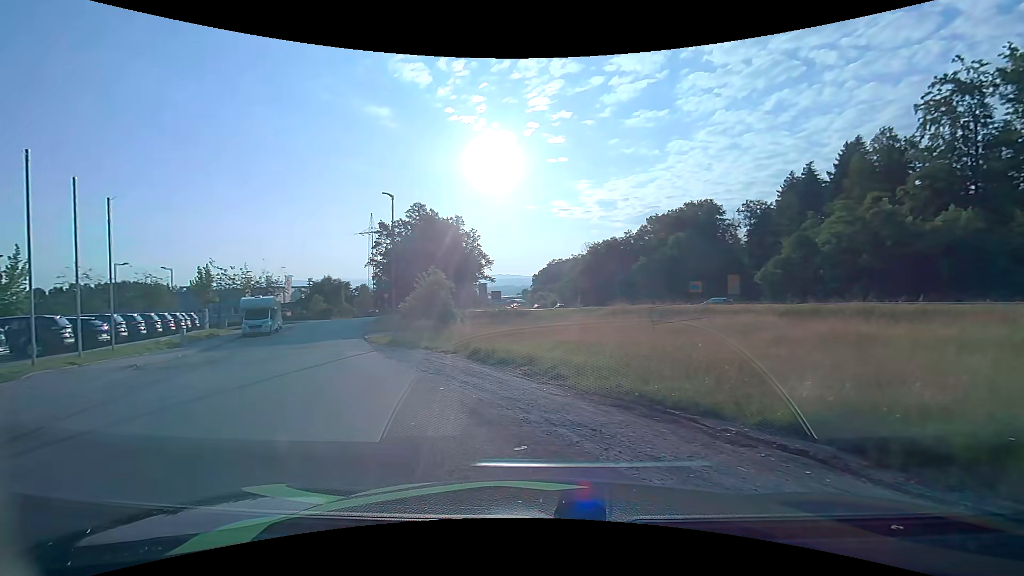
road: residential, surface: asphalt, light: Day
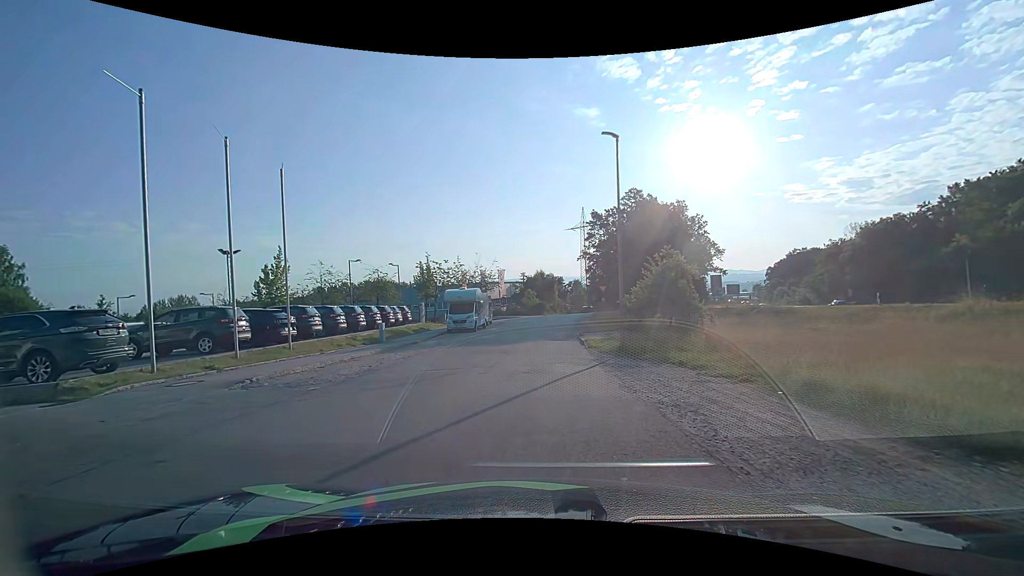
(-2.3, +8.6) m; -24°
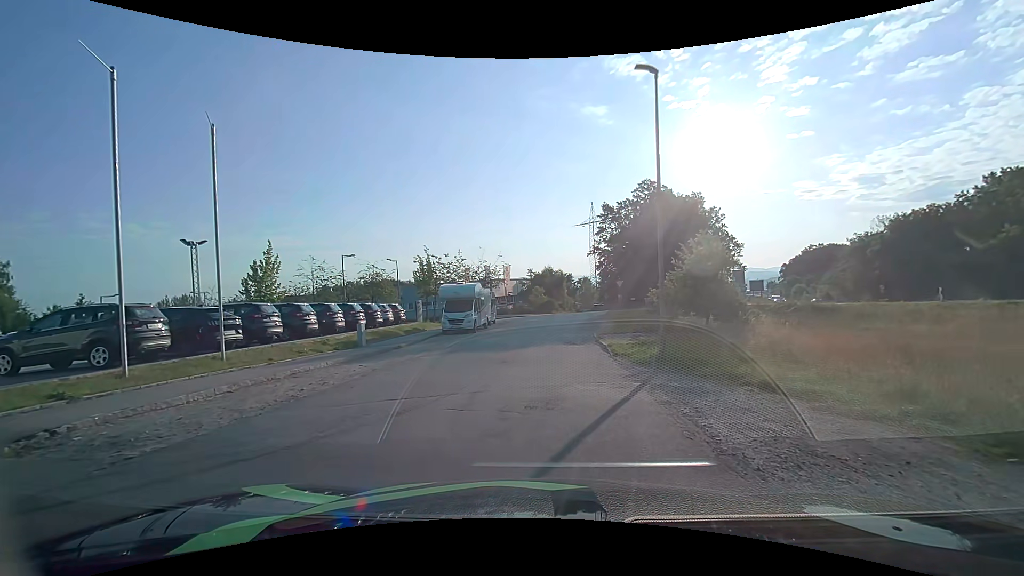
(-0.1, +4.8) m; -1°
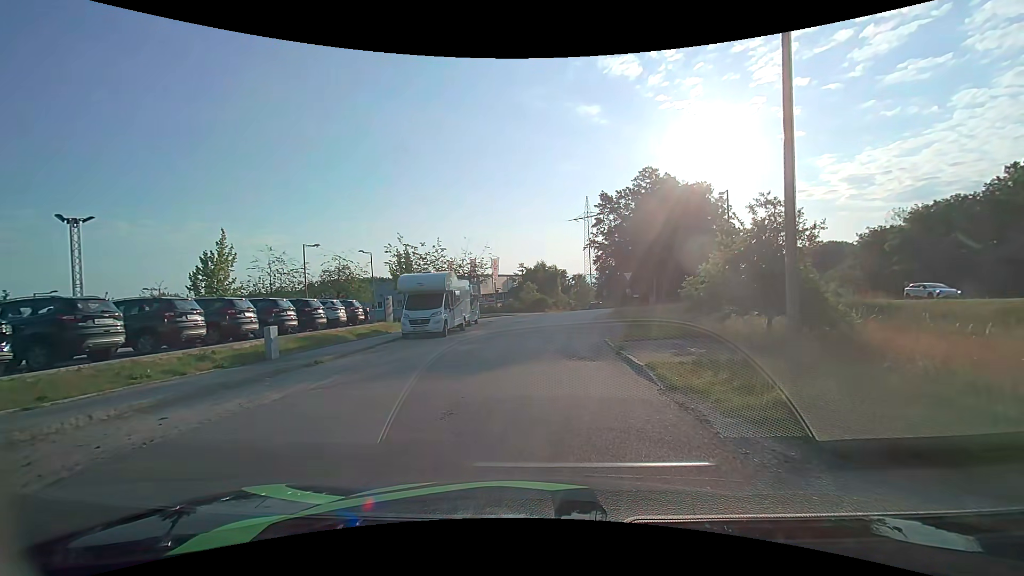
(+0.1, +7.3) m; +2°
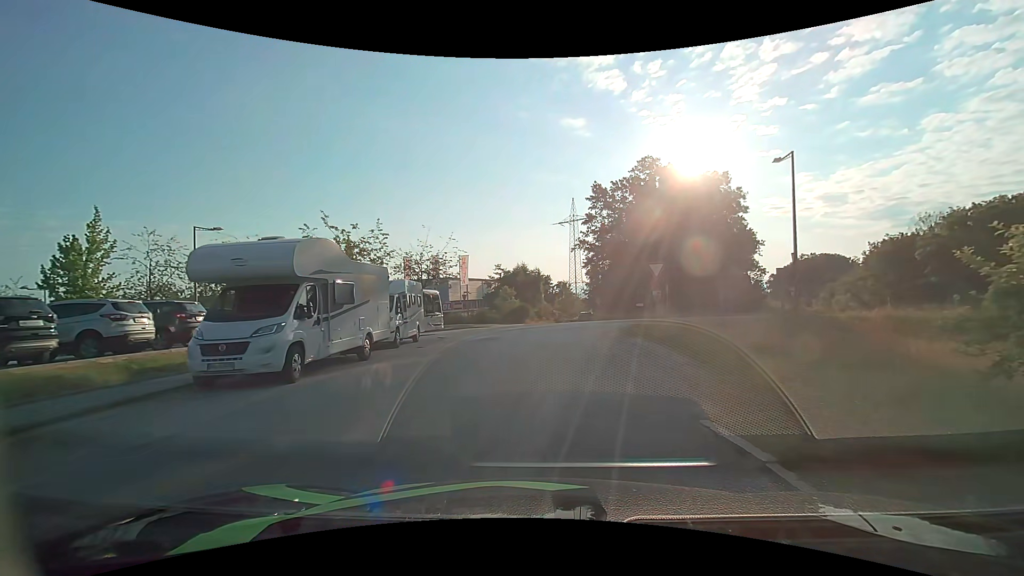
(0.0, +12.9) m; +1°
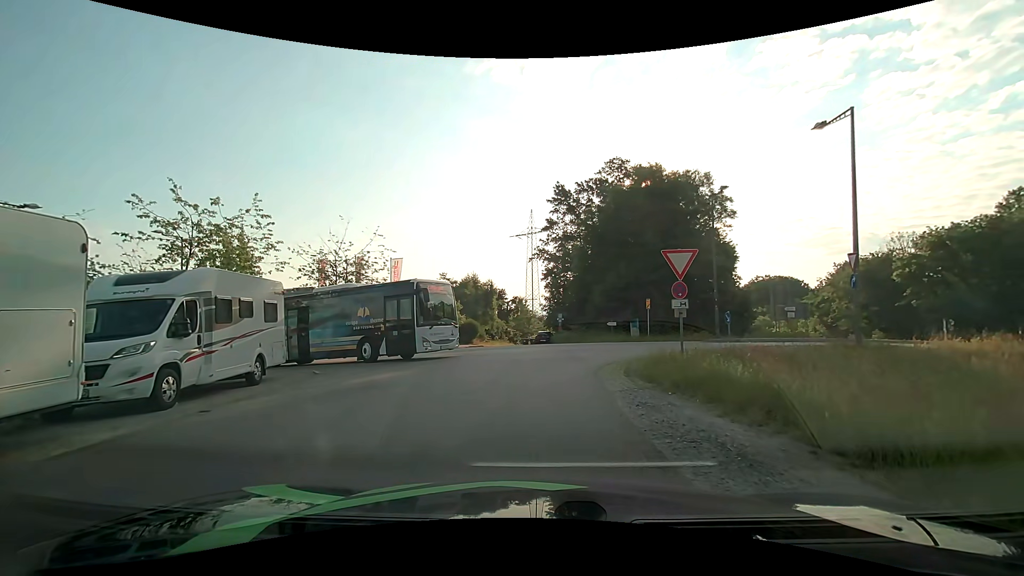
(+0.4, +9.1) m; +4°
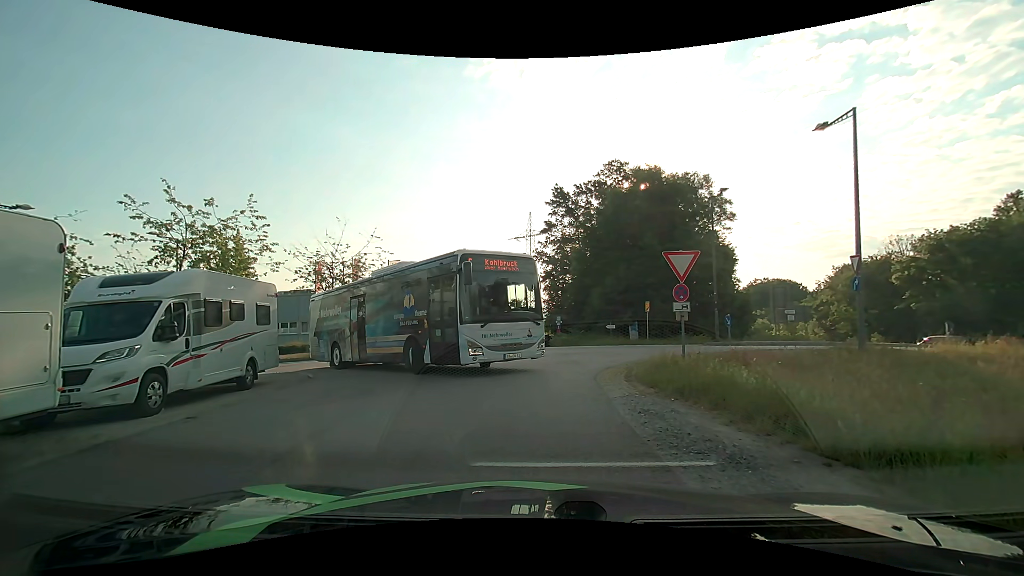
(0.0, +0.3) m; 0°
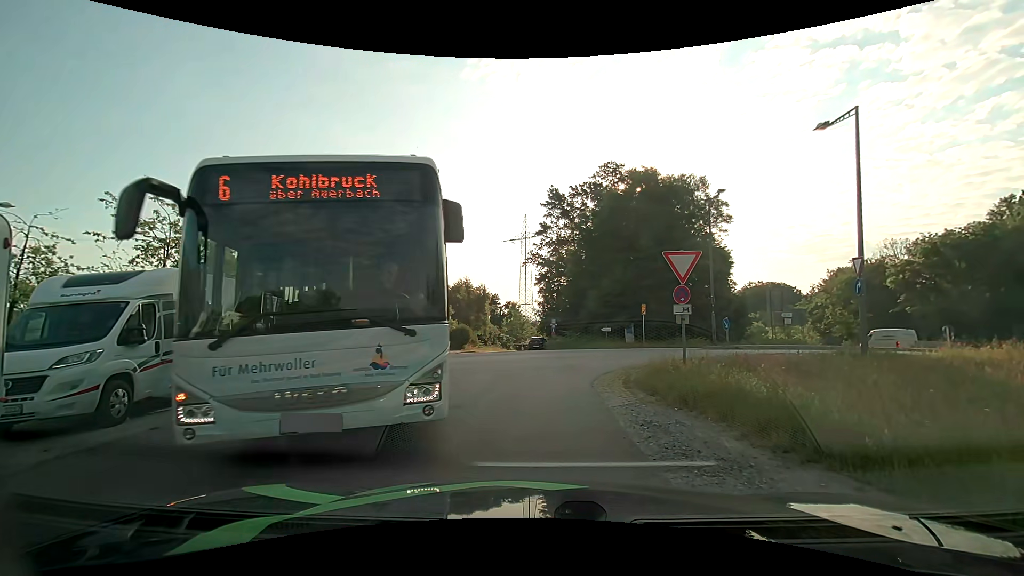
(0.0, +0.6) m; 0°
(0, +10) (-1, +20) (-7, +28) (-16, +32) (-26, +34) (-36, +35) (-46, +36) (-56, +38) (-65, +40) (-75, +42) m
